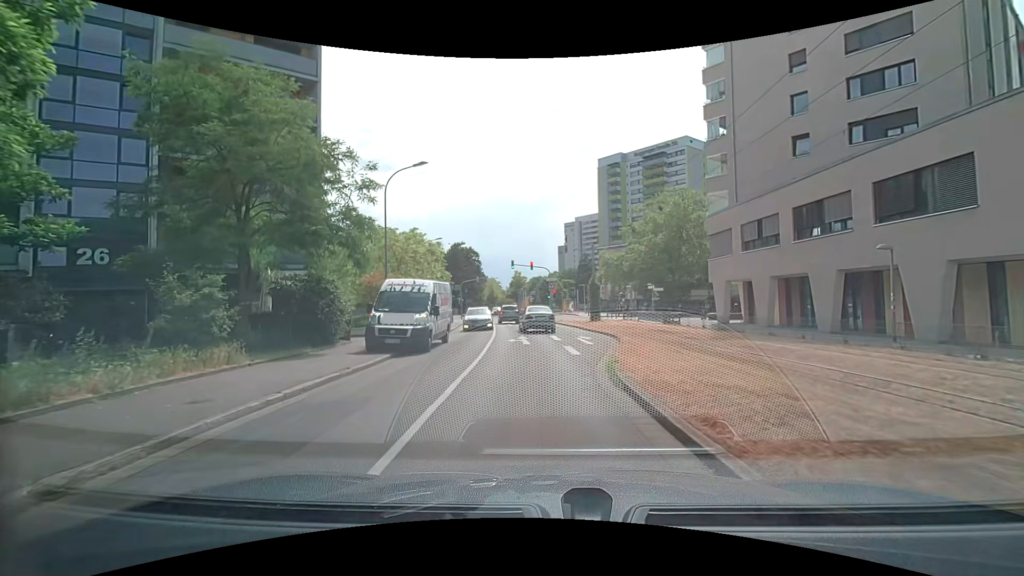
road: residential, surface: asphalt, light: Day
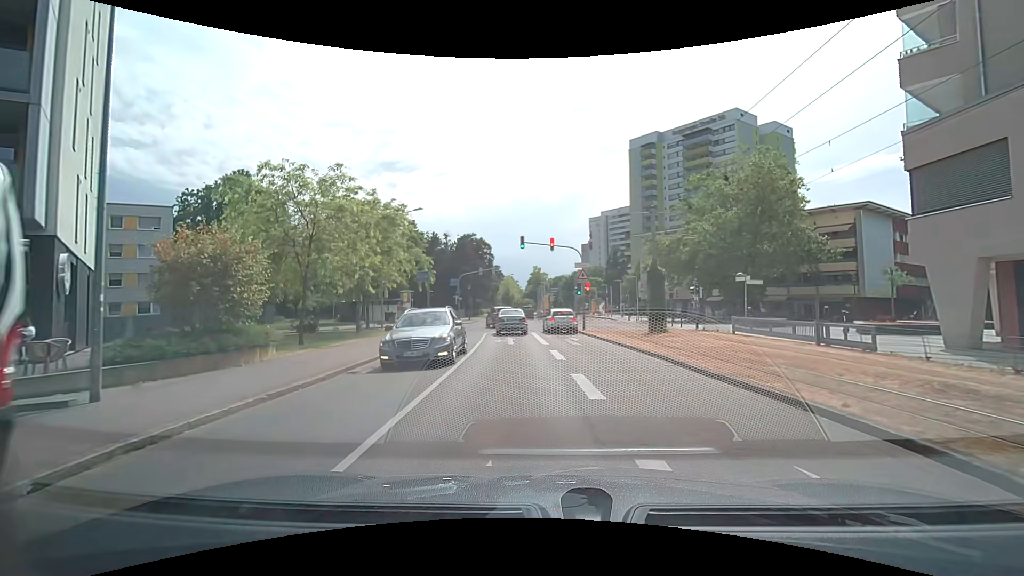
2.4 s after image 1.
(-0.3, +18.4) m; -2°
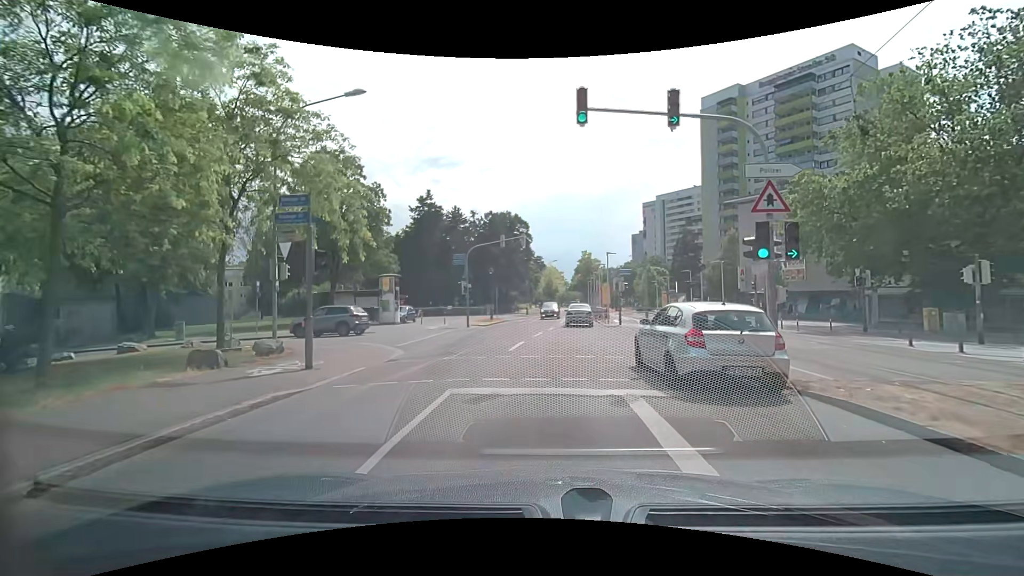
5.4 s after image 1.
(-1.3, +21.7) m; -6°
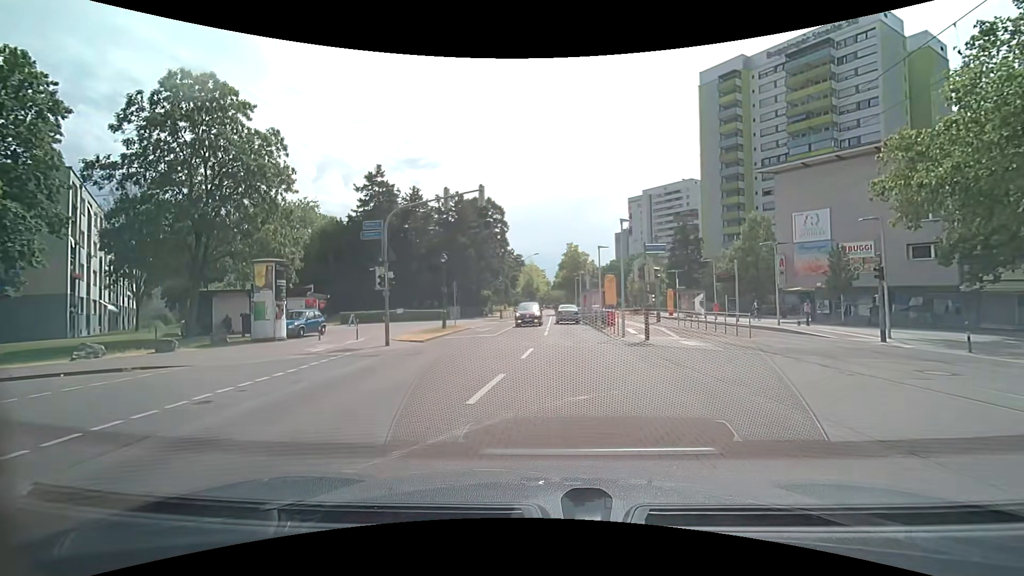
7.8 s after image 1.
(+0.3, +13.8) m; +3°
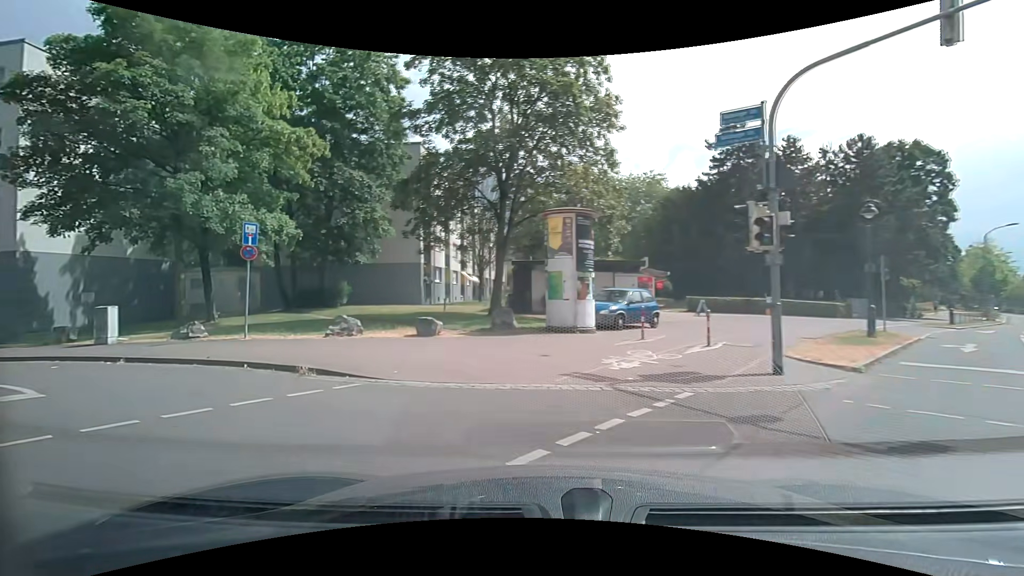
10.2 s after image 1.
(-1.8, +10.3) m; -30°
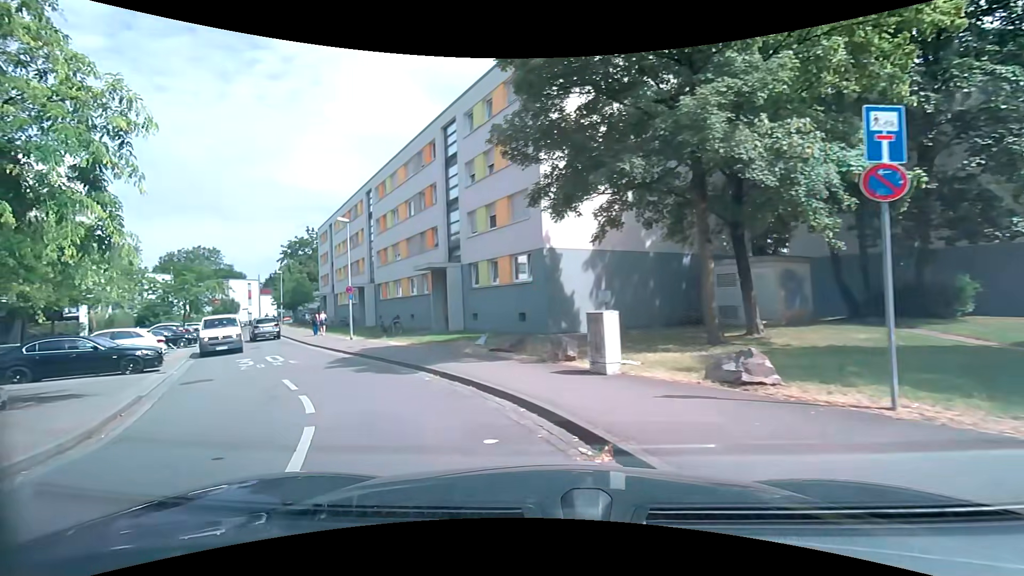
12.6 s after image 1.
(-4.7, +8.2) m; -56°
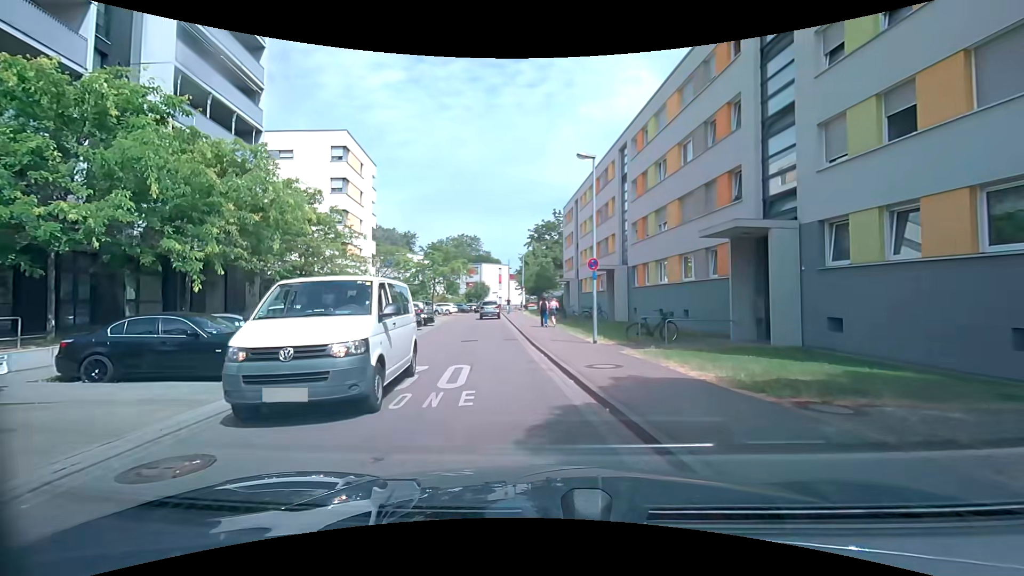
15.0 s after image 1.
(-3.9, +9.9) m; -31°
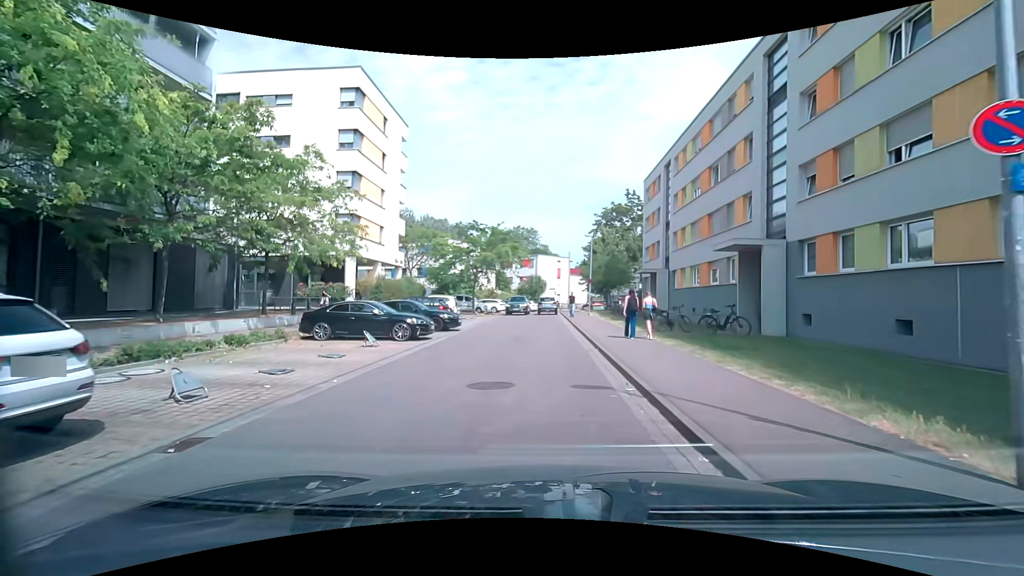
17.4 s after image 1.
(-1.4, +12.2) m; -10°
